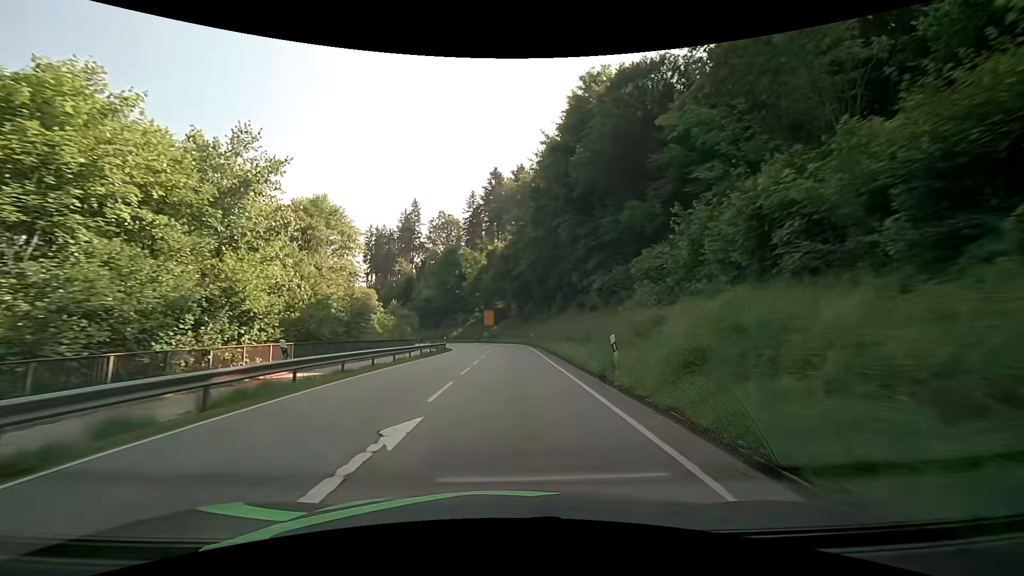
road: secondary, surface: asphalt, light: Day
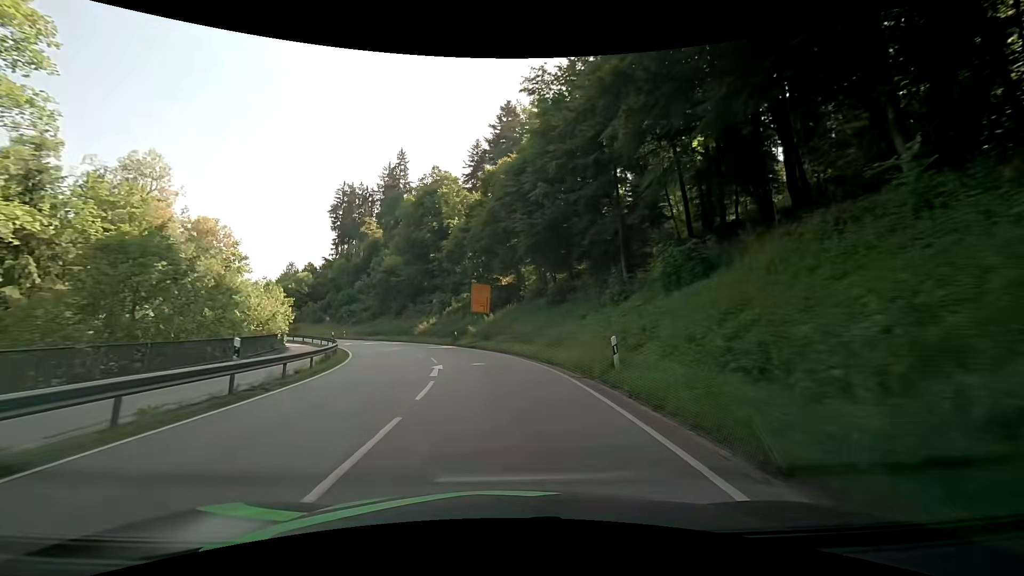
(+0.2, +42.2) m; -1°
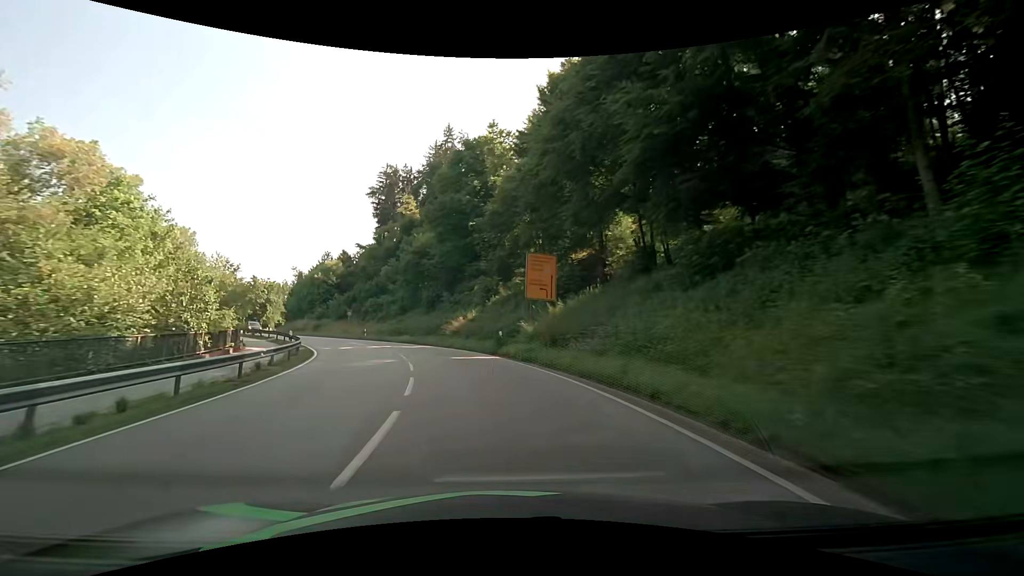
(-0.9, +17.7) m; -6°
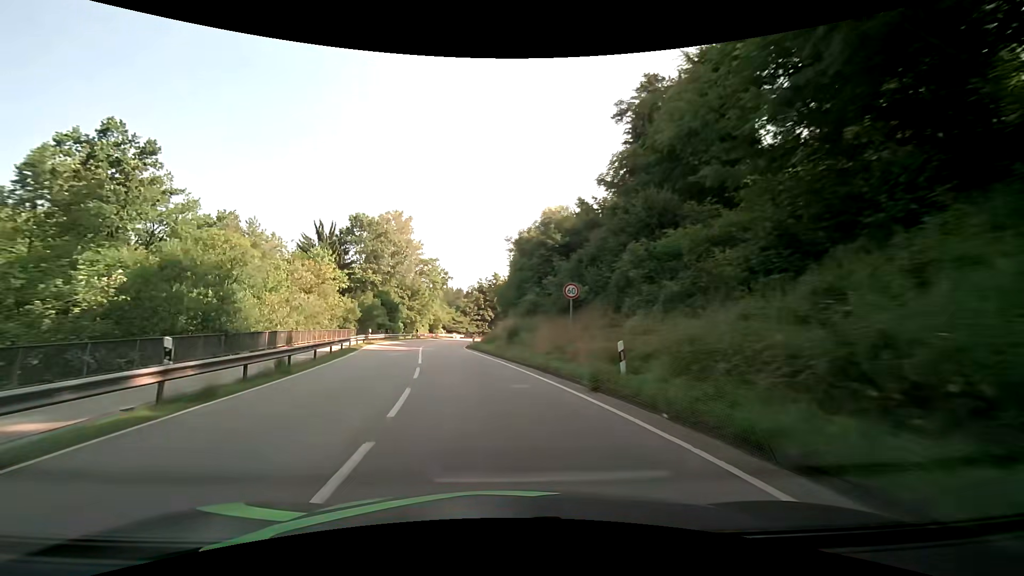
(-10.9, +43.0) m; -29°
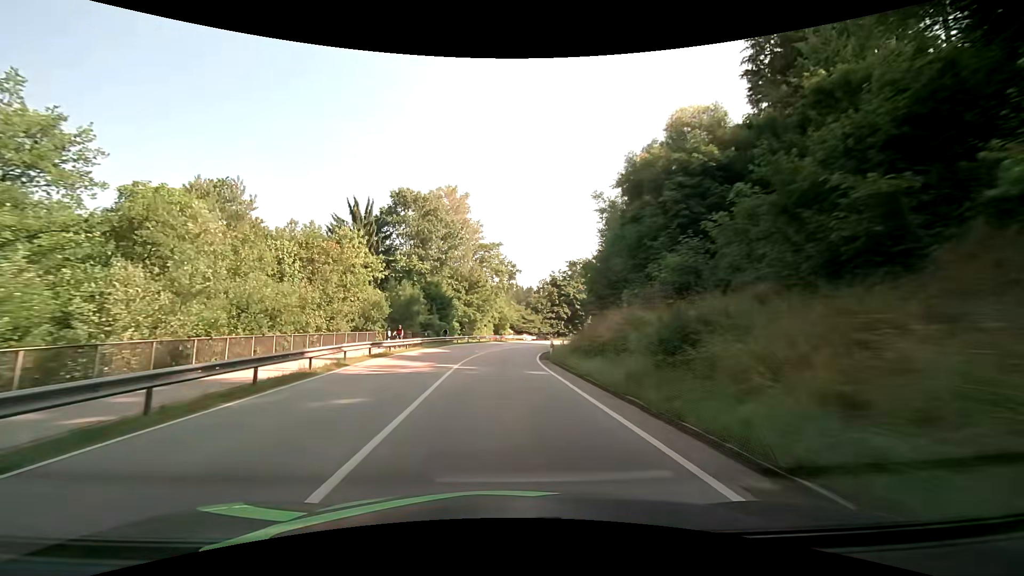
(-1.6, +18.0) m; -9°
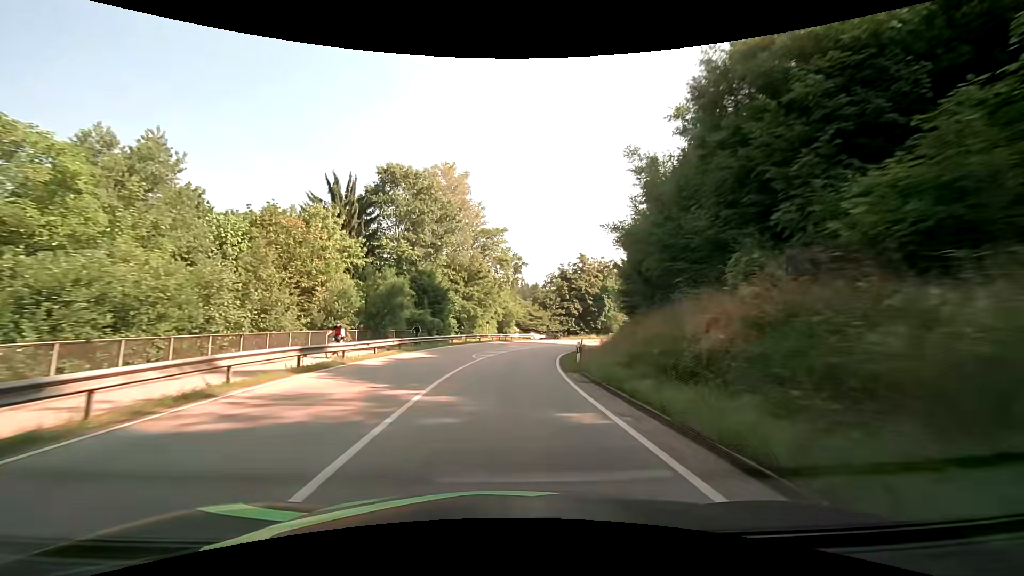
(-0.1, +9.1) m; -1°
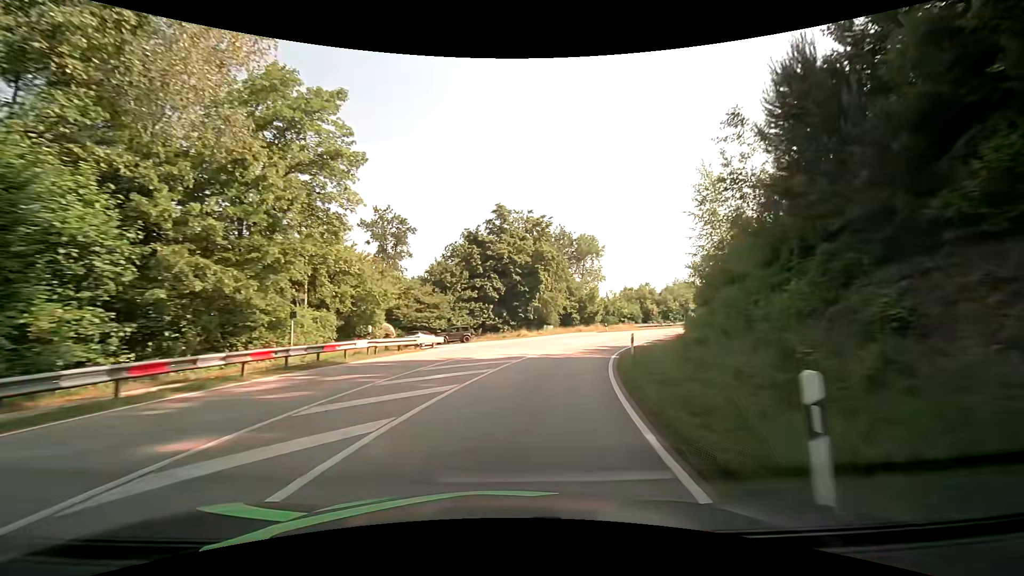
(+2.3, +36.6) m; +10°
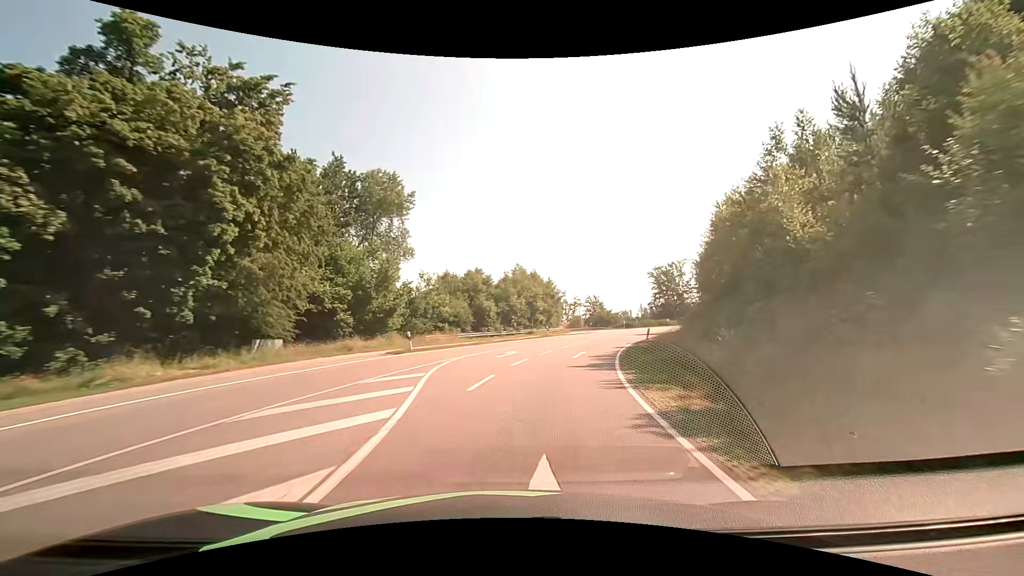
(+6.8, +35.7) m; +22°
(+1, +10) (+2, +20) (+5, +29) (+8, +39) (+12, +48) (+17, +57) (+22, +66) (+27, +74) (+32, +83) (+38, +91) m
